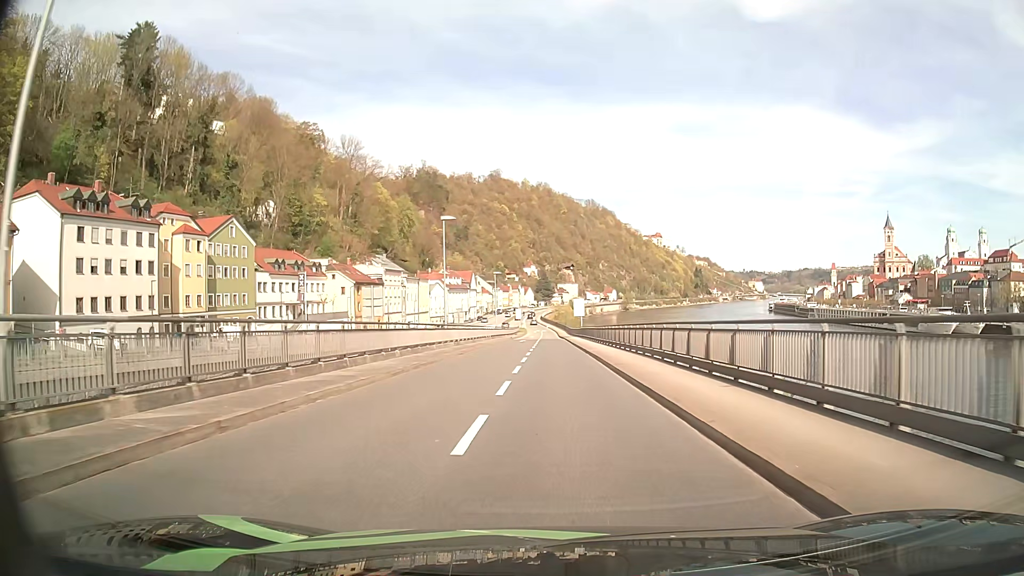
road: primary_link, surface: asphalt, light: Day
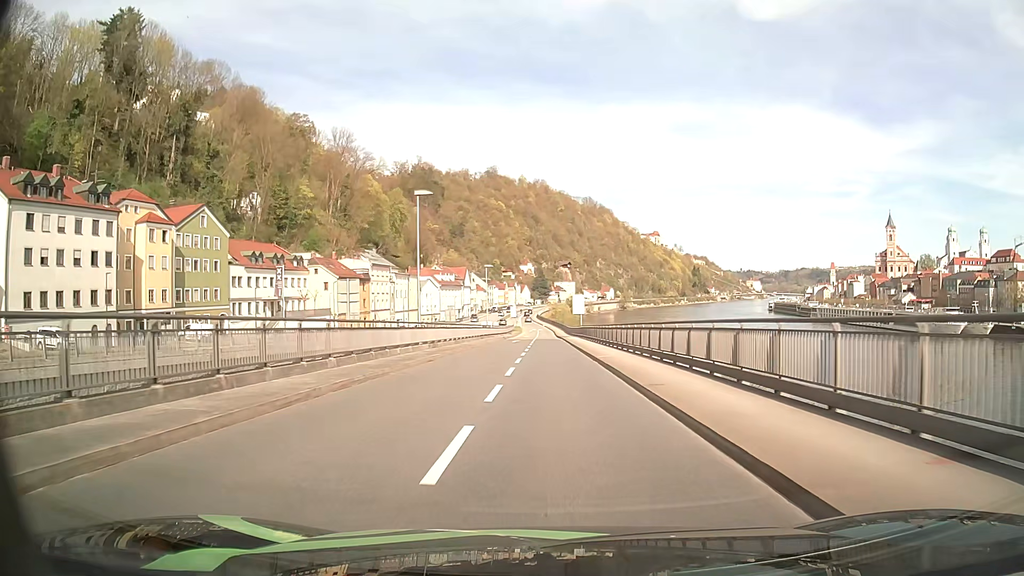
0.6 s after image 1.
(0.0, +7.5) m; 0°
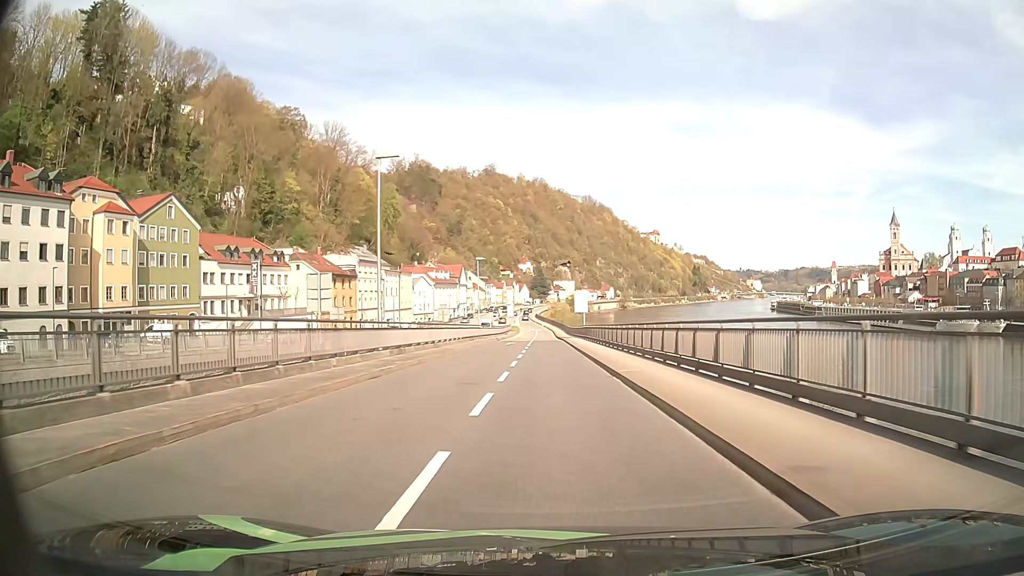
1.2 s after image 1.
(0.0, +7.9) m; 0°
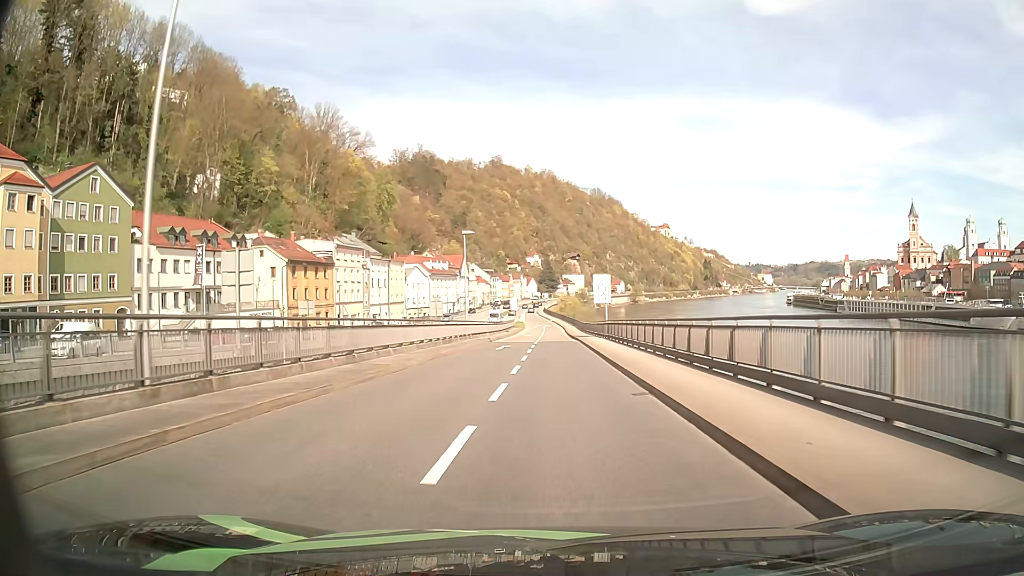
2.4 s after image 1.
(-0.1, +16.5) m; -1°
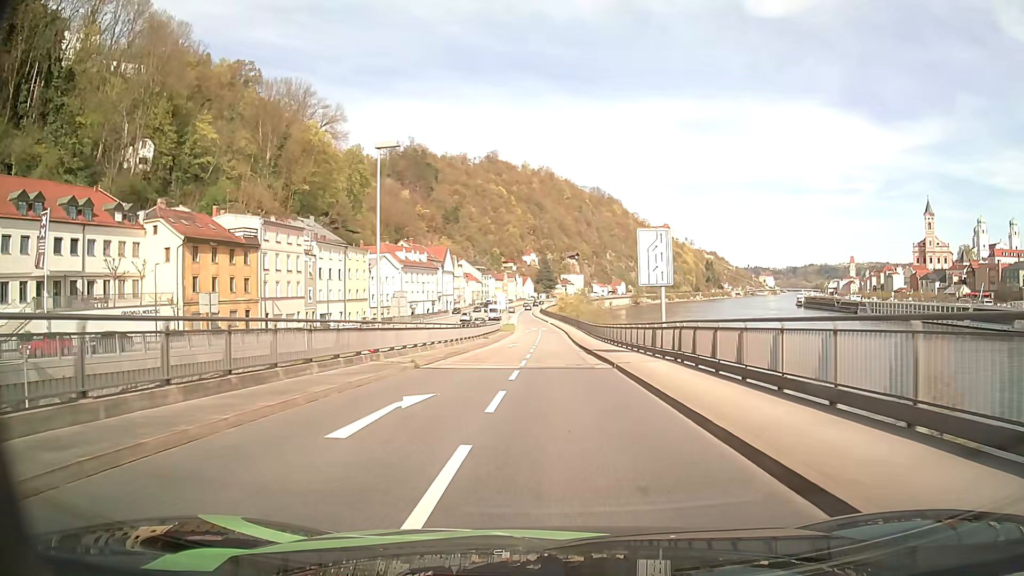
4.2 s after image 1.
(0.0, +25.4) m; 0°
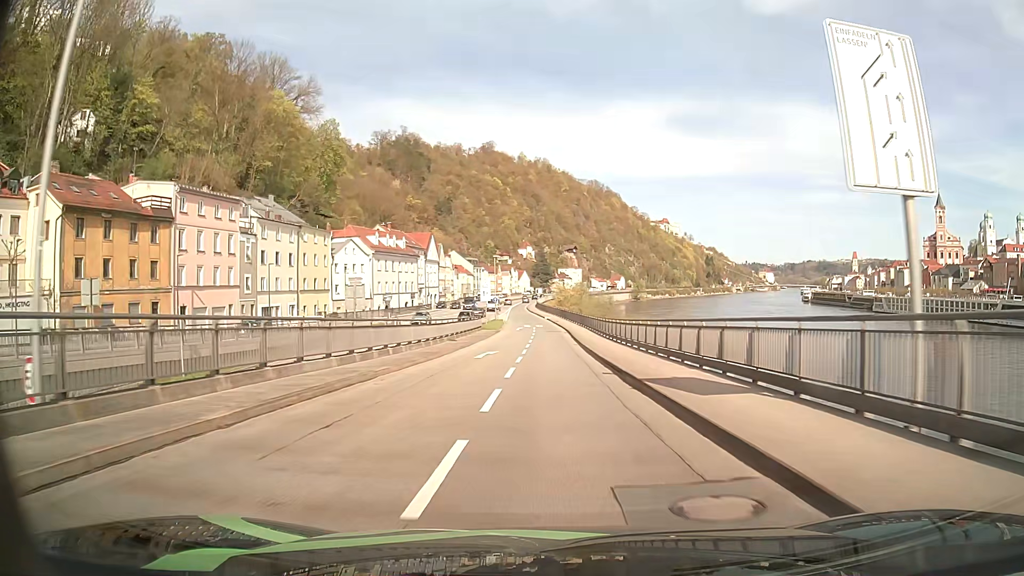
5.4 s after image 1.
(0.0, +17.7) m; 0°
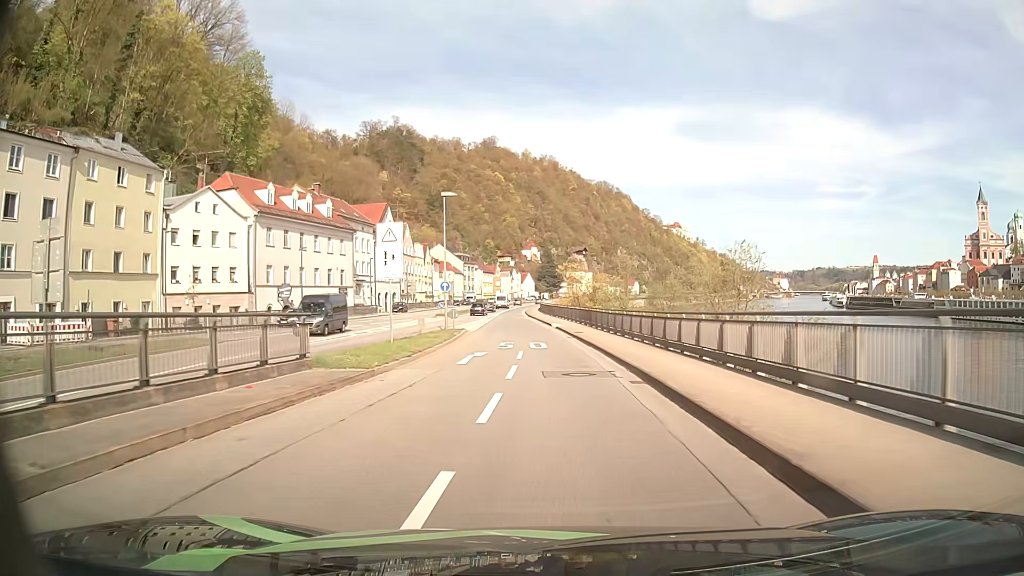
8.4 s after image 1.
(-0.2, +43.6) m; -1°
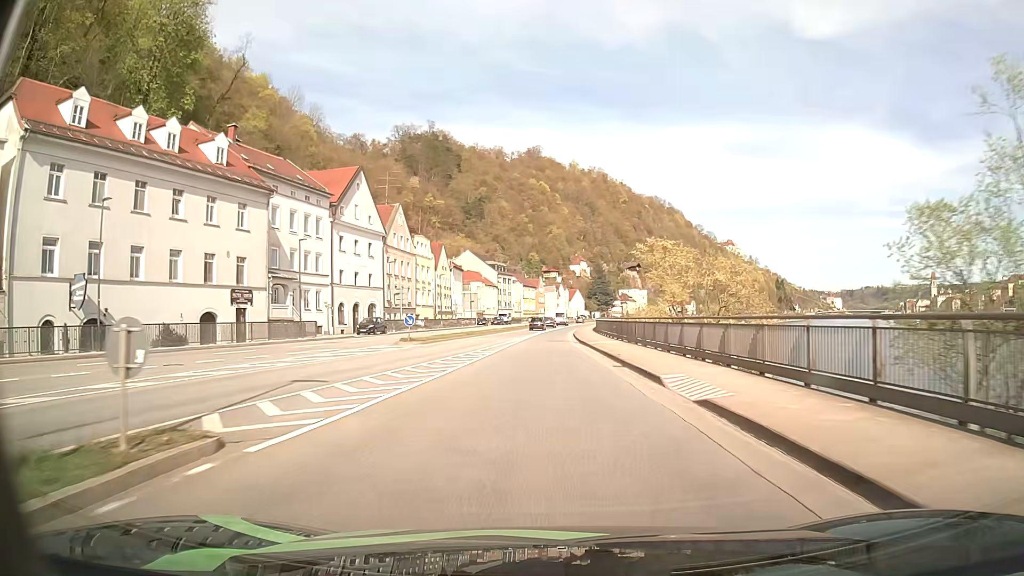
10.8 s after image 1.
(-1.0, +34.8) m; -4°
(0, +10) (0, +20) (0, +30) (0, +40) (0, +50) (0, +60) (+1, +70) (+2, +80) (+2, +90) (+3, +100) m
